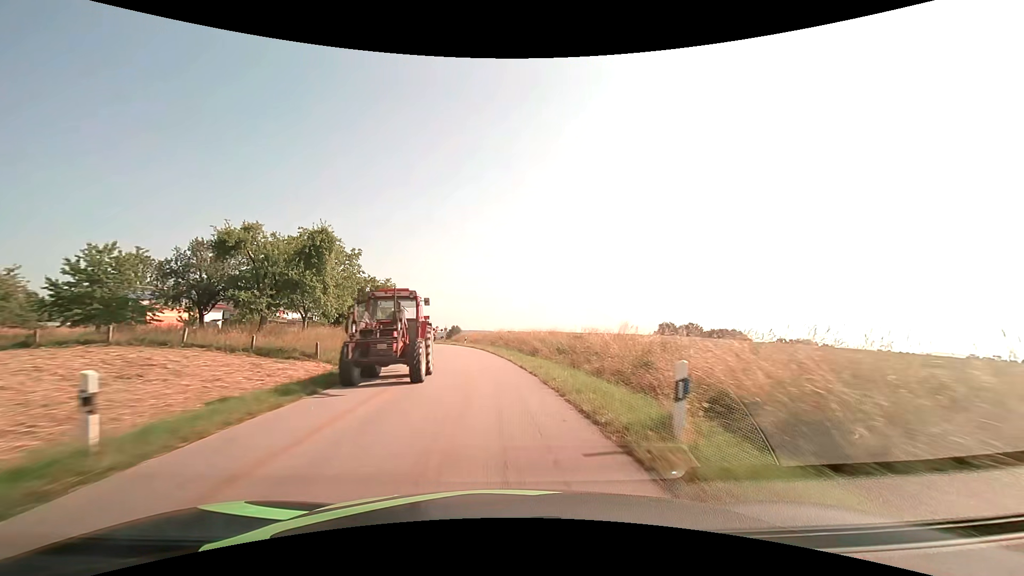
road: tertiary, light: Day
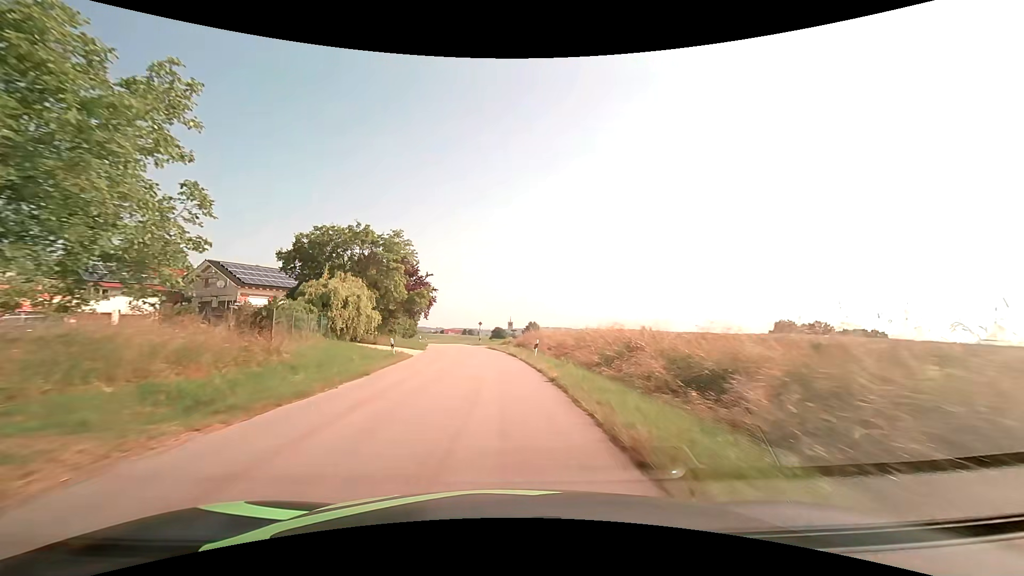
(-1.9, +32.2) m; -8°
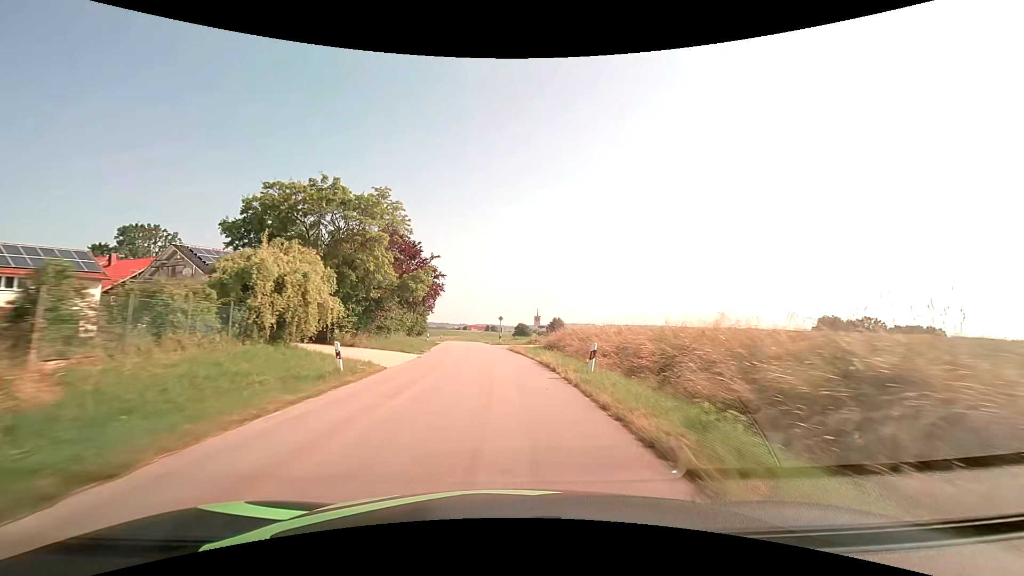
(-0.3, +10.8) m; -3°
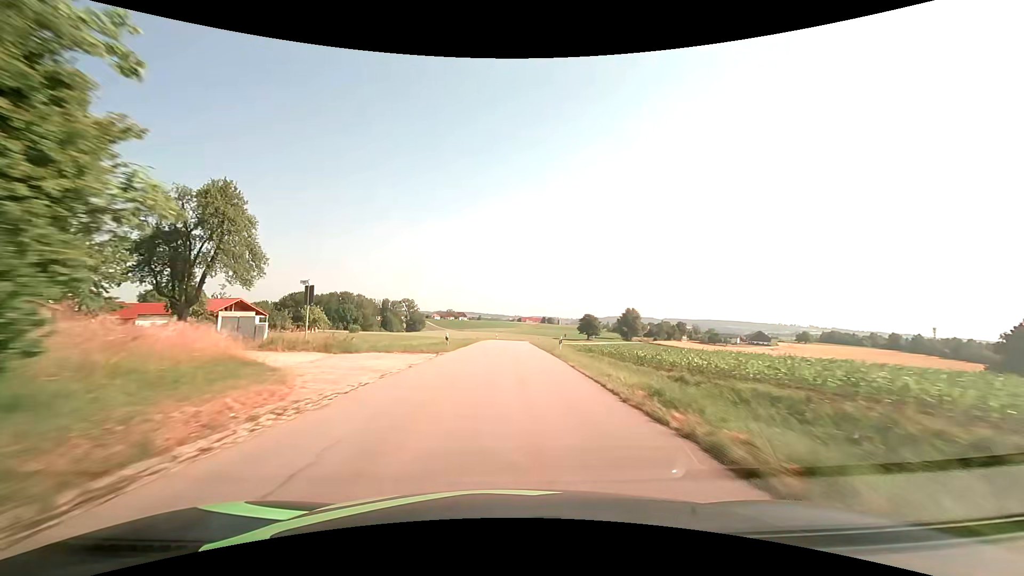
(-4.1, +54.3) m; -6°
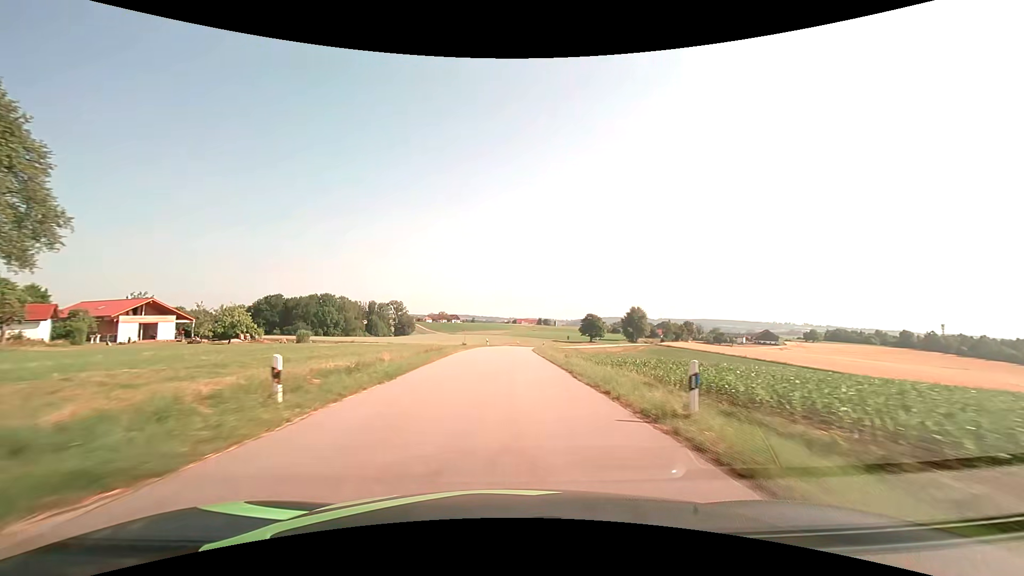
(+0.1, +21.9) m; +1°
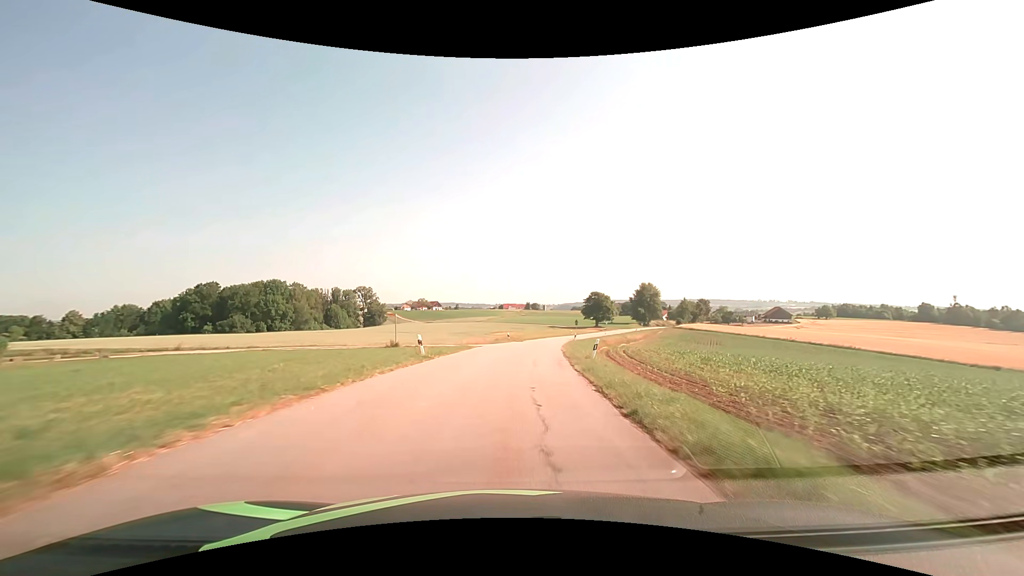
(+0.5, +43.7) m; +2°
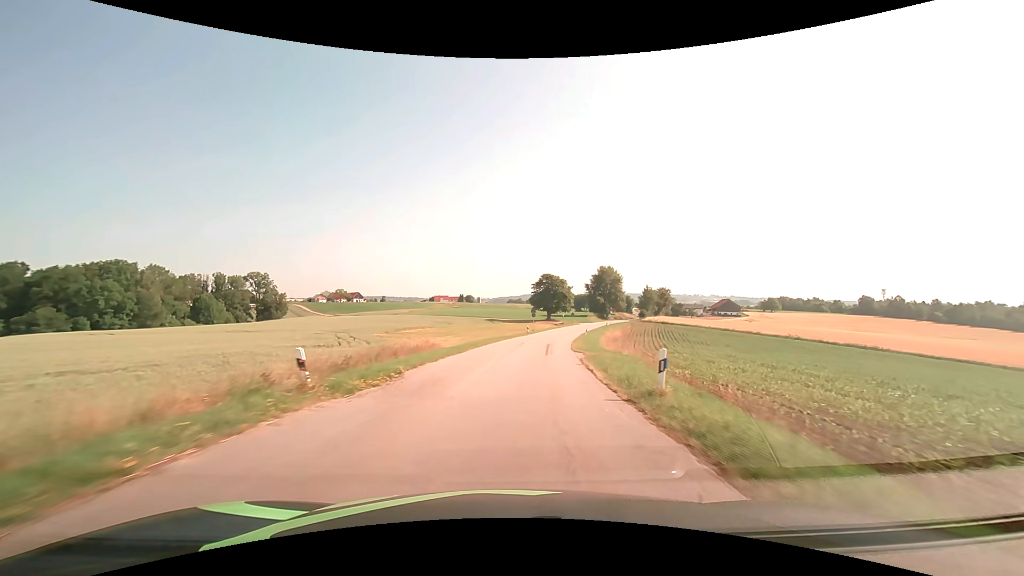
(+2.5, +43.6) m; +7°
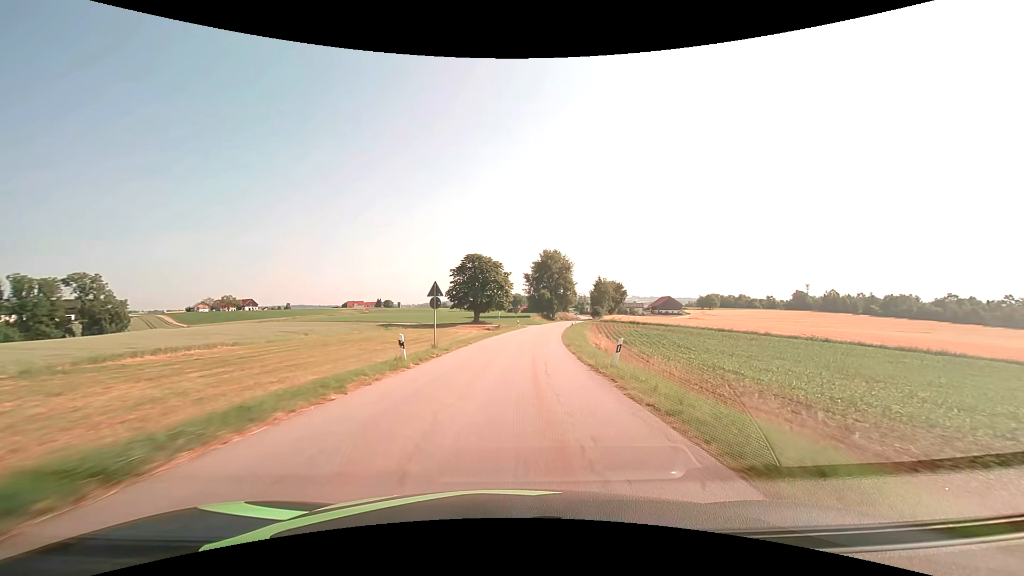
(+3.4, +43.3) m; +8°
(0, +10) (+1, +20) (+1, +30) (+2, +40) (+4, +50) (+5, +60) (+7, +70) (+8, +79) (+10, +89) (+12, +99) m
